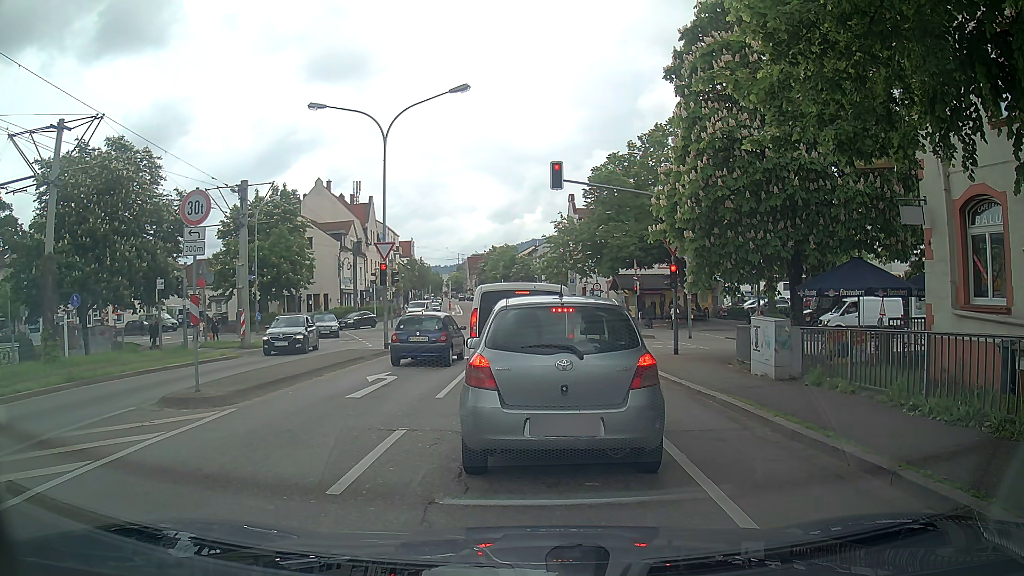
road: tertiary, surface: asphalt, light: Day
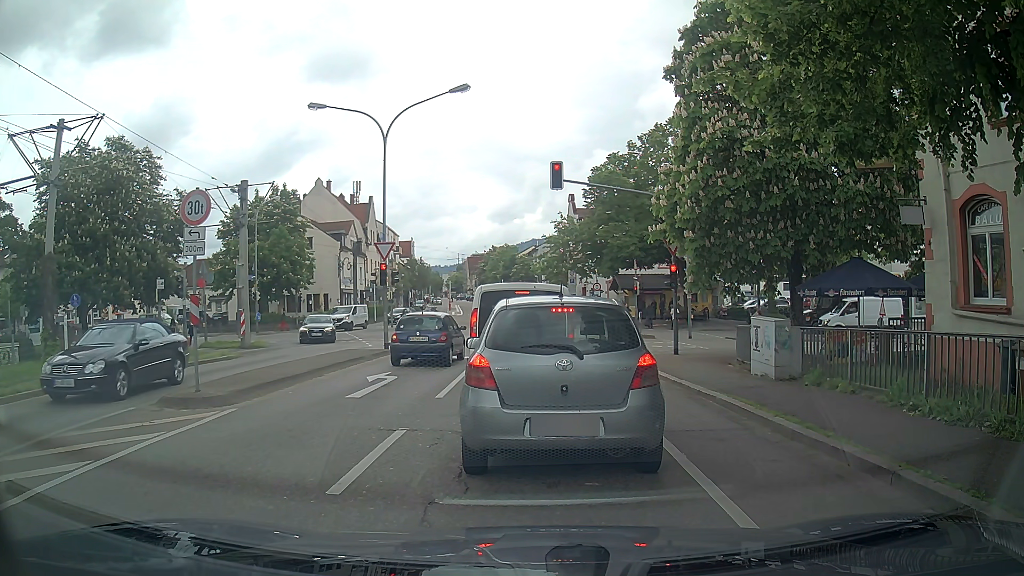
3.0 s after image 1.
(0.0, 0.0) m; 0°
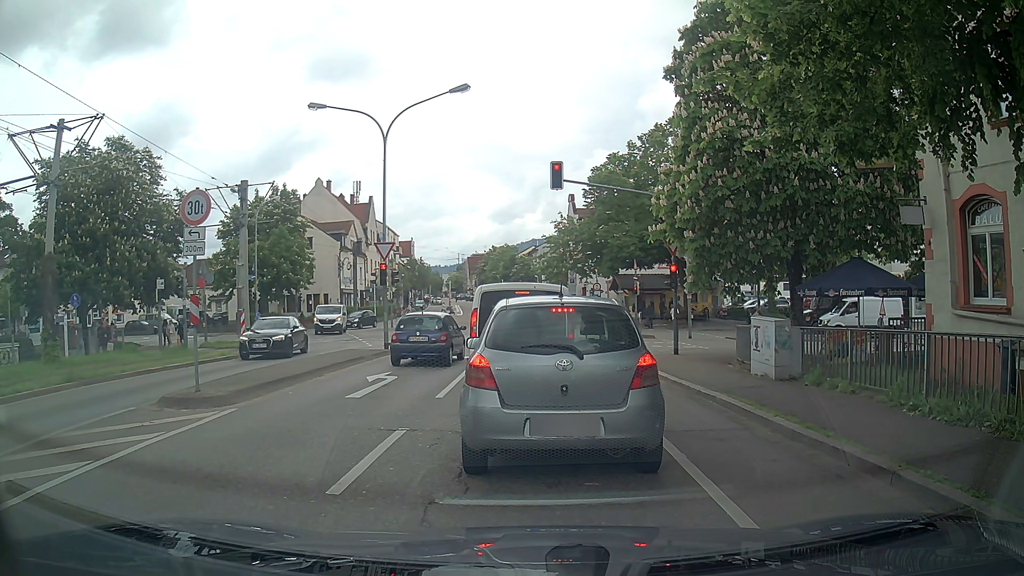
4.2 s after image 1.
(0.0, 0.0) m; 0°
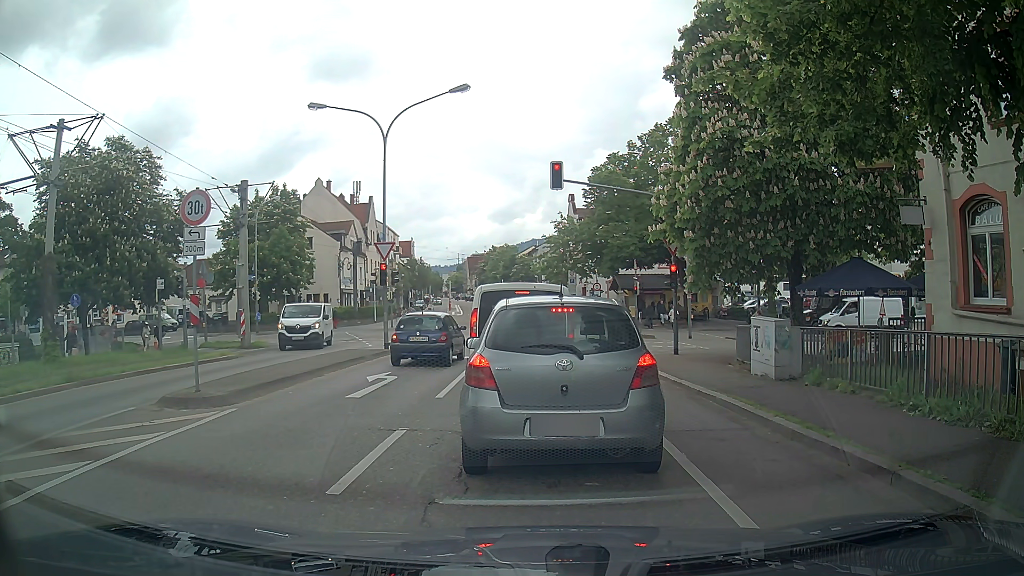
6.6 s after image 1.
(0.0, 0.0) m; 0°
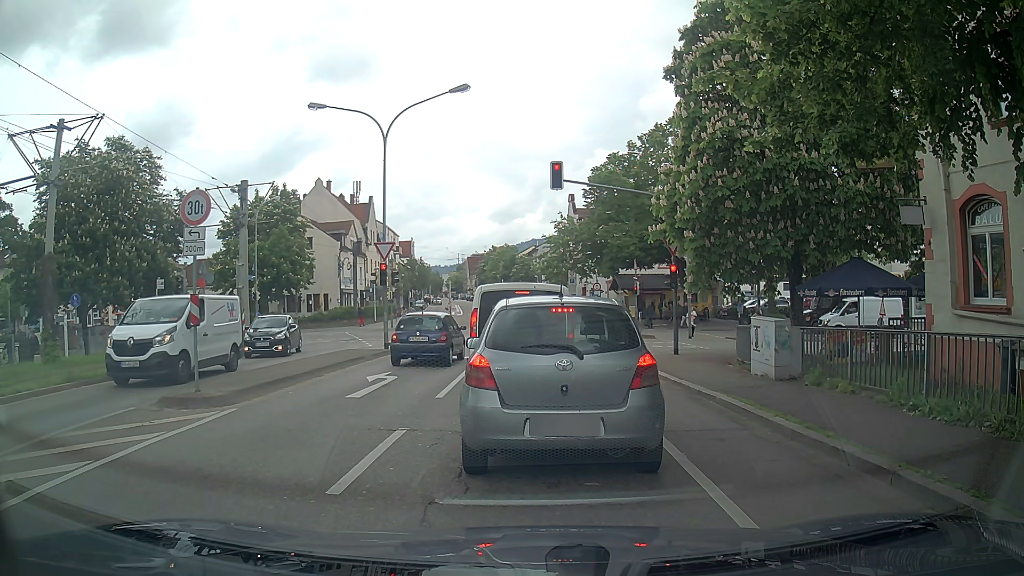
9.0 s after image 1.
(0.0, 0.0) m; 0°
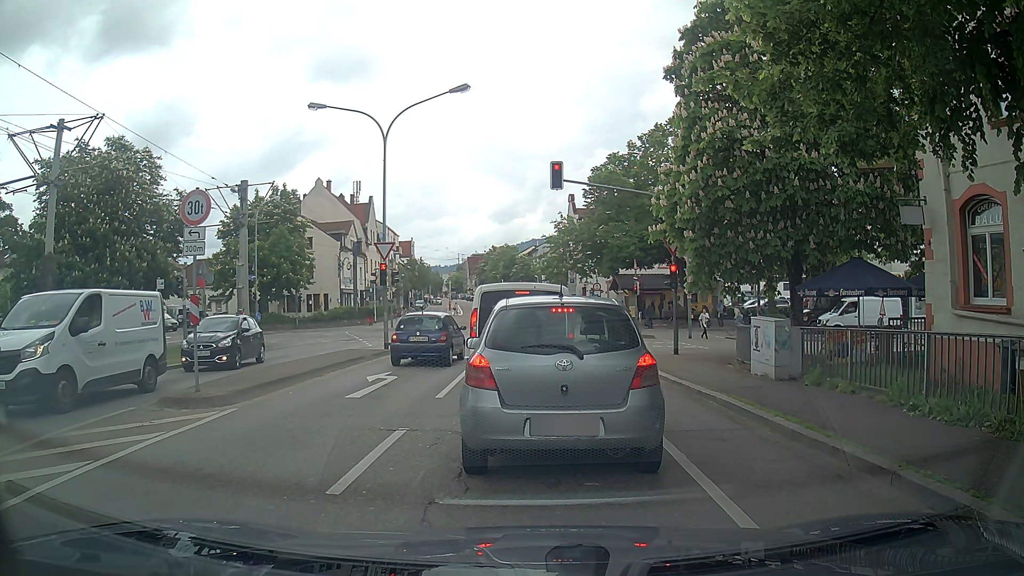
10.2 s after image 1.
(0.0, 0.0) m; 0°
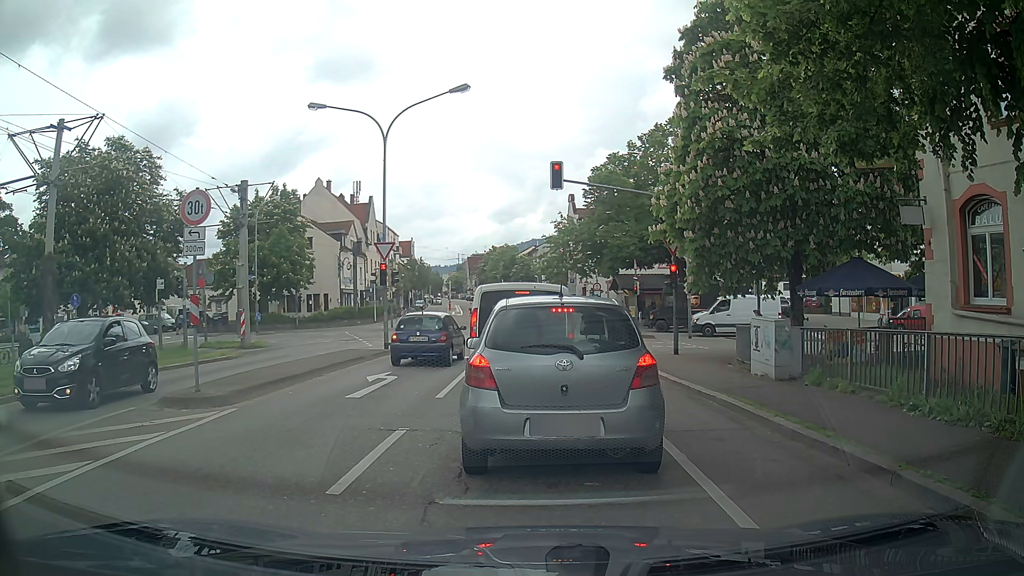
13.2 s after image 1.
(0.0, 0.0) m; 0°
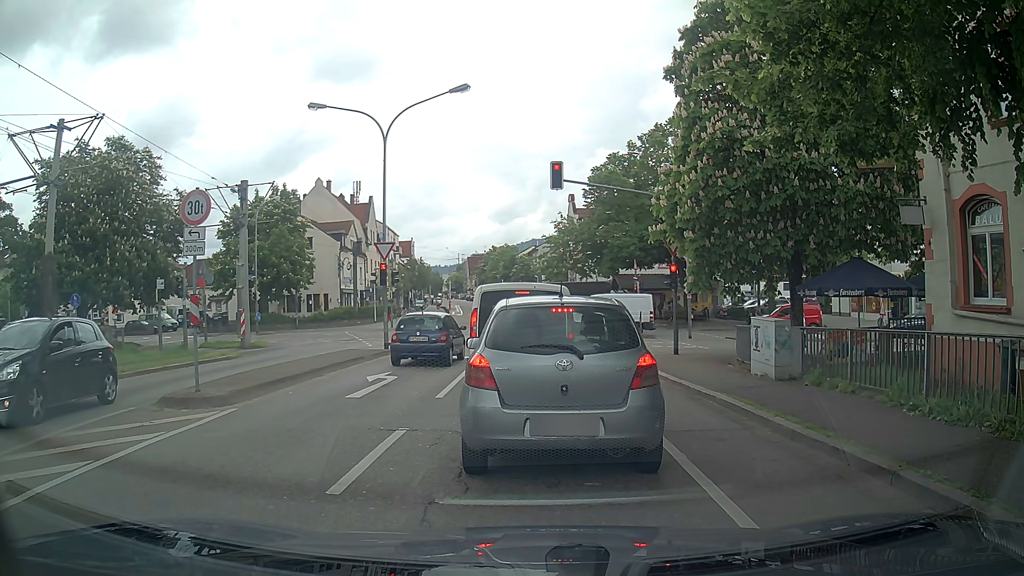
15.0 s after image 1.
(0.0, 0.0) m; 0°
